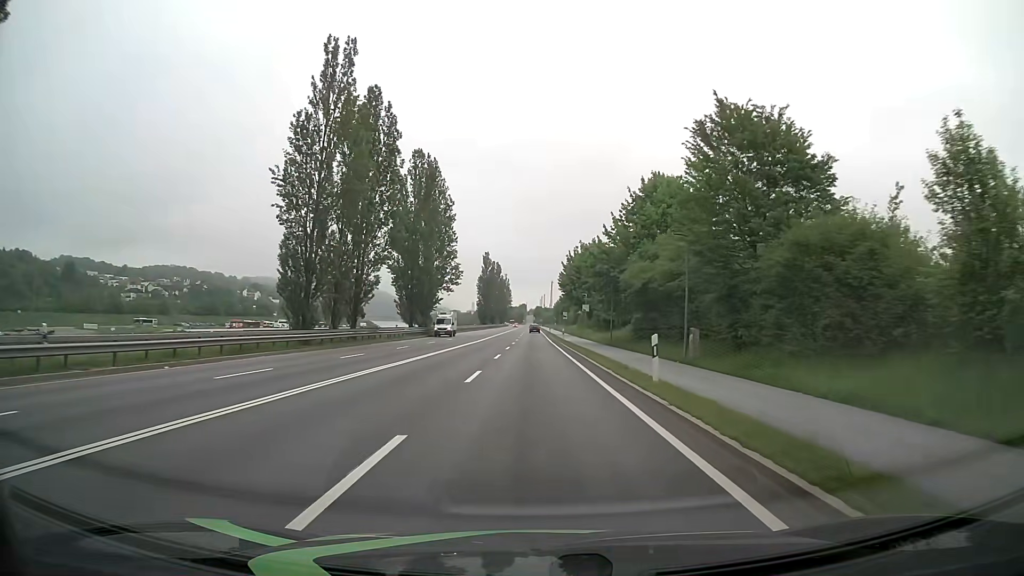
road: primary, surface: asphalt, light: Day
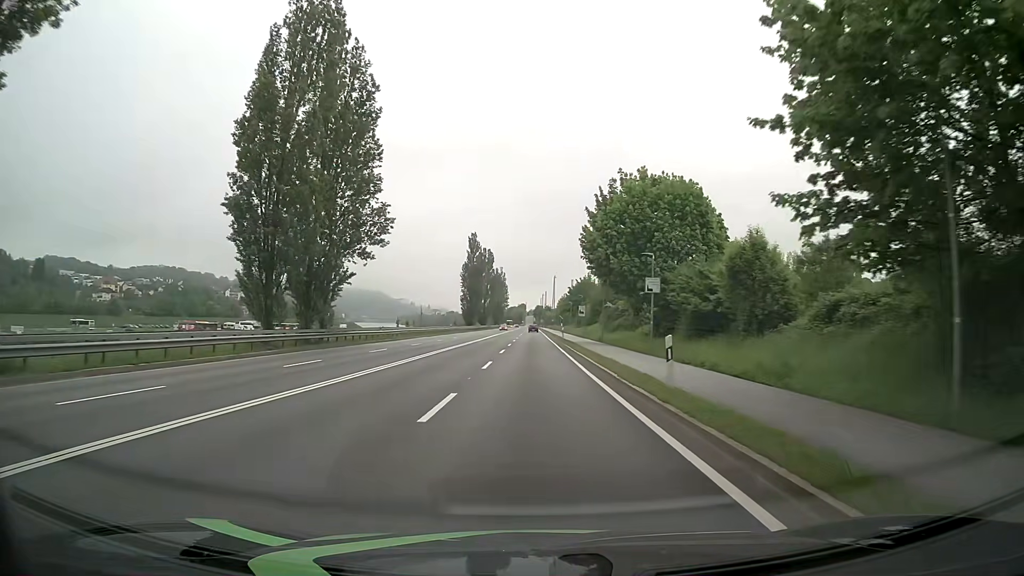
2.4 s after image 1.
(0.0, +42.9) m; 0°
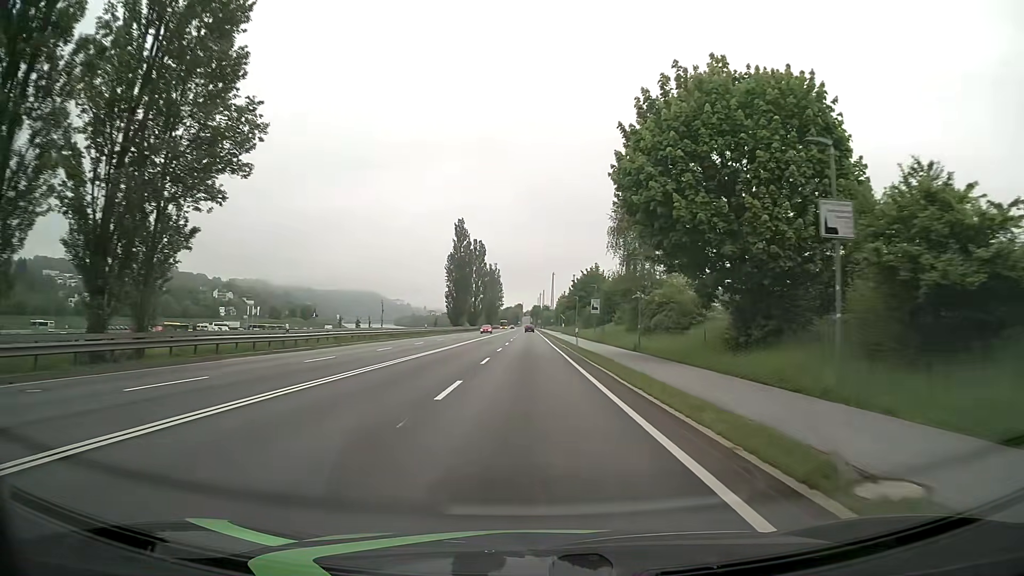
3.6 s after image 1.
(+0.1, +21.5) m; 0°
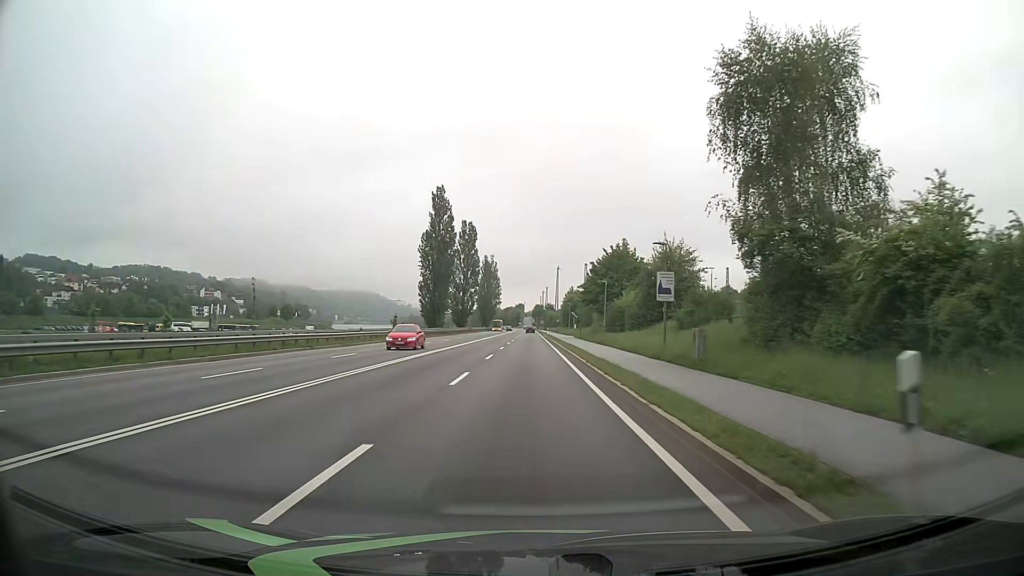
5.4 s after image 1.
(+0.1, +32.1) m; 0°
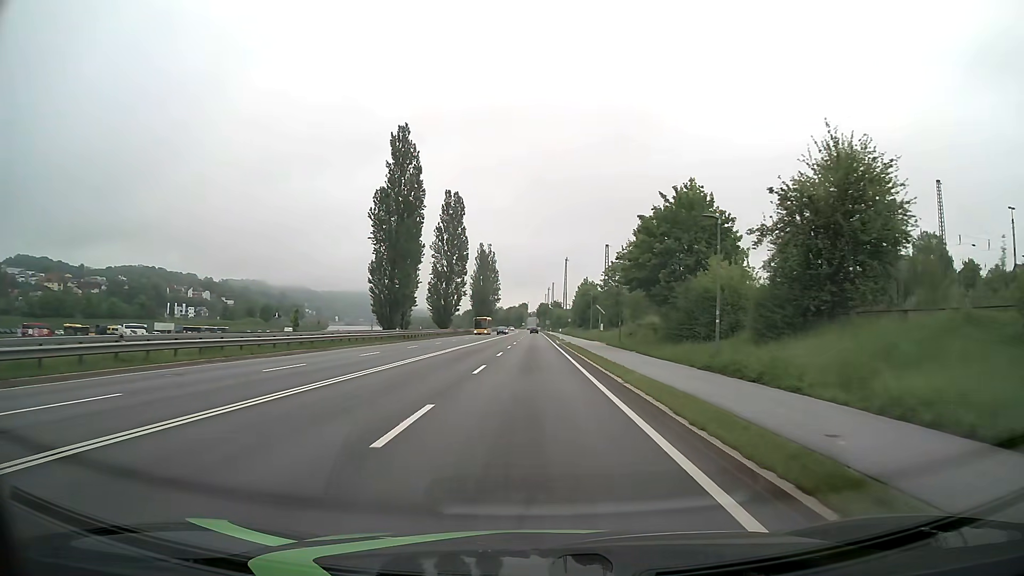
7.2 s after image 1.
(-0.2, +32.2) m; -1°
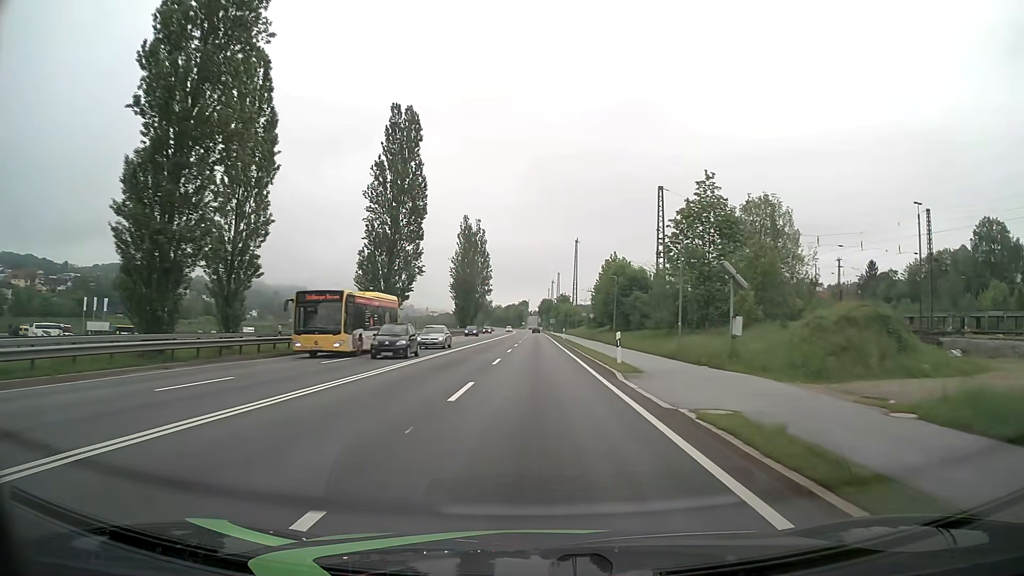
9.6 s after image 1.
(0.0, +42.9) m; 0°
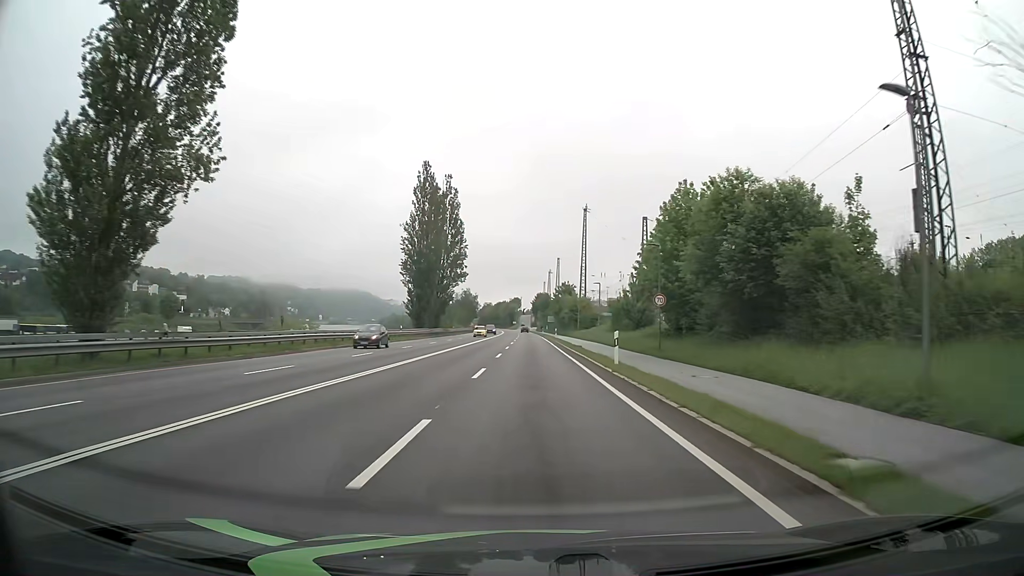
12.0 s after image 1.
(0.0, +43.0) m; 0°
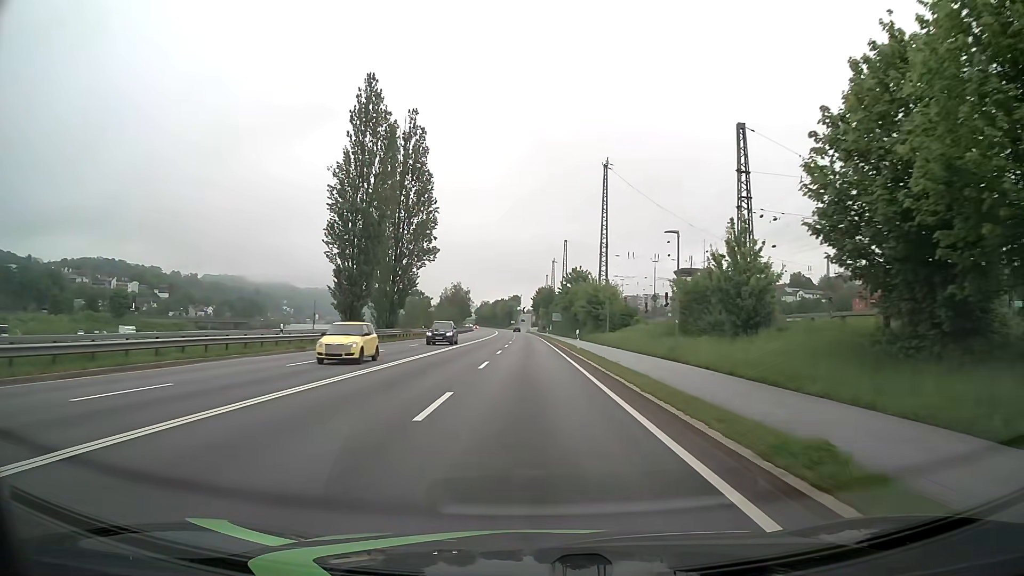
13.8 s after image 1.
(+0.1, +32.2) m; 0°
(0, +10) (0, +20) (0, +30) (0, +40) (0, +50) (0, +60) (0, +70) (-1, +80) (-1, +90) (-1, +100) m
